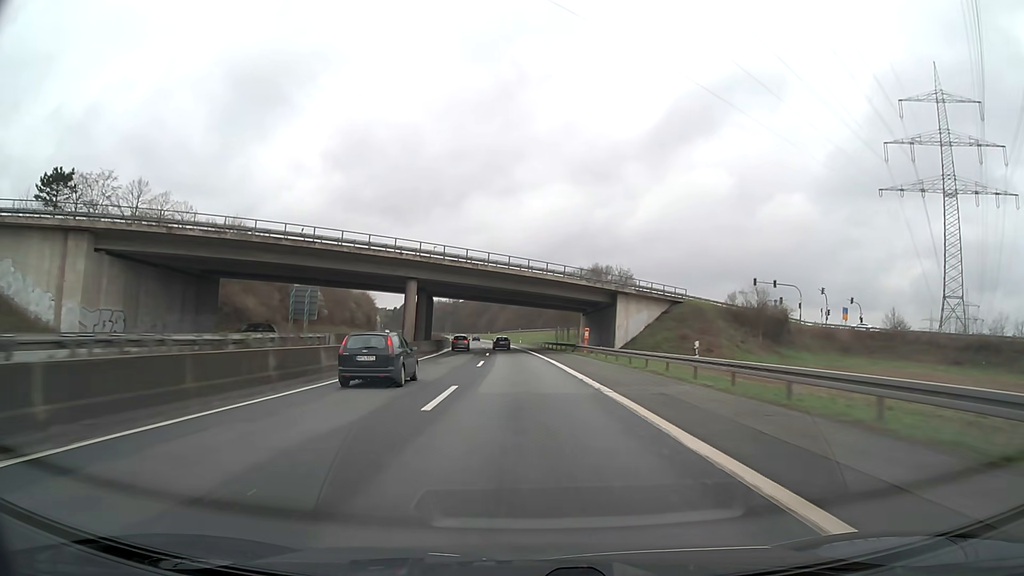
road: motorway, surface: asphalt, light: Day
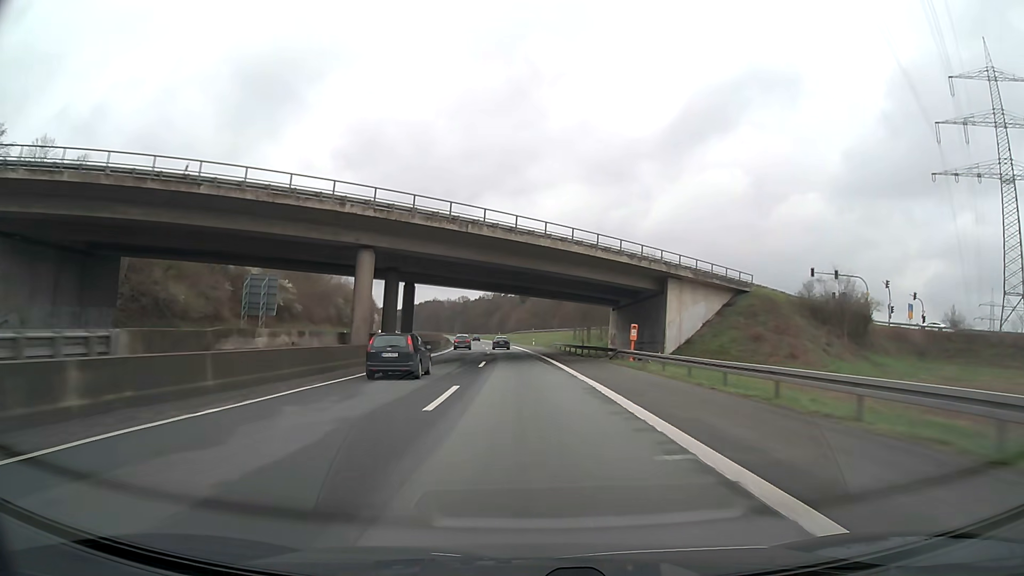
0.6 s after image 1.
(-0.2, +19.3) m; -1°
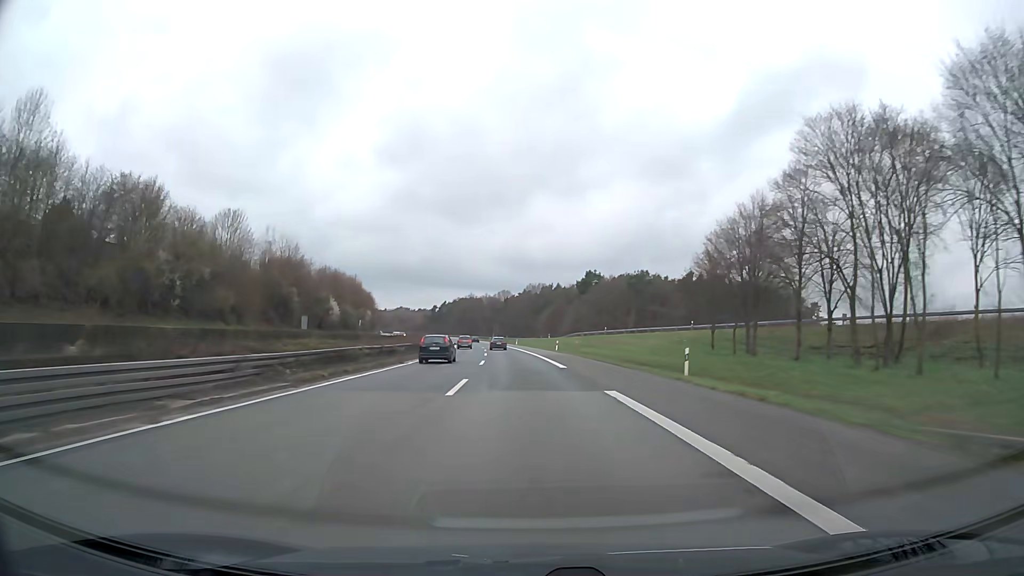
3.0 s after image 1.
(-2.6, +77.0) m; -4°
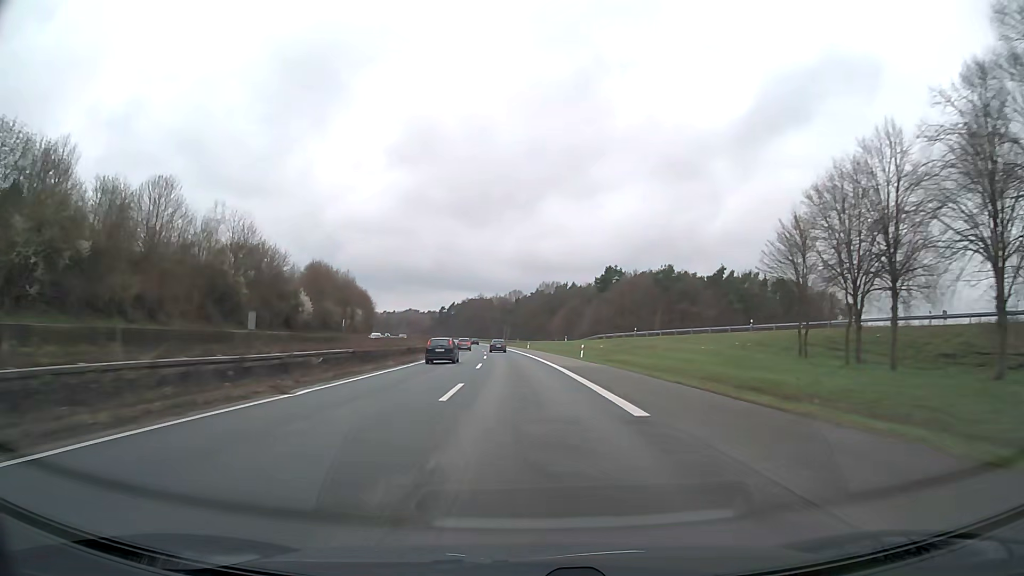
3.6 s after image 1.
(-0.2, +19.3) m; -1°
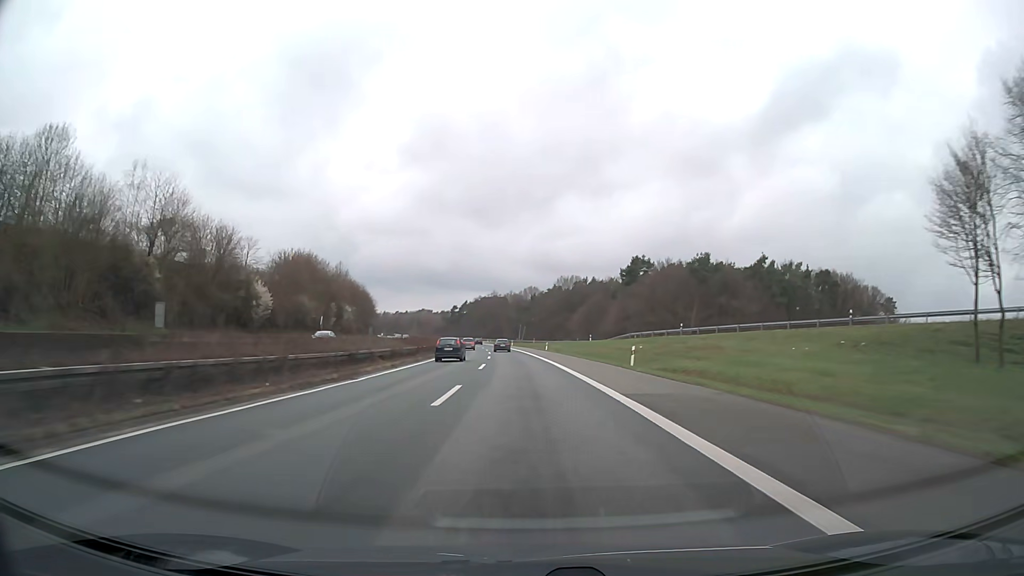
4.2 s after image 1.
(-0.2, +19.3) m; -1°
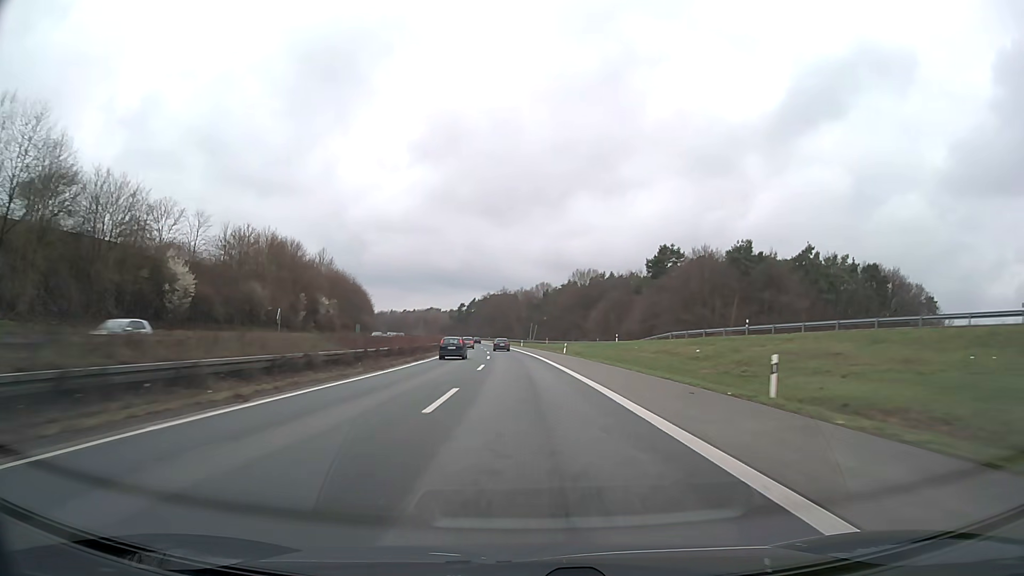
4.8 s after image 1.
(-0.2, +19.4) m; -1°
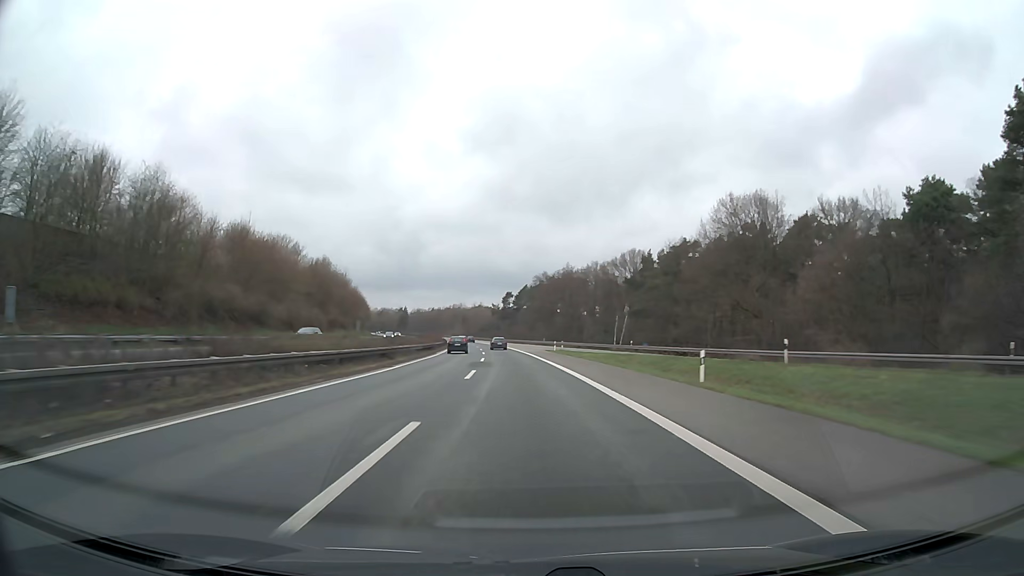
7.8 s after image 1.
(-4.8, +97.7) m; -5°
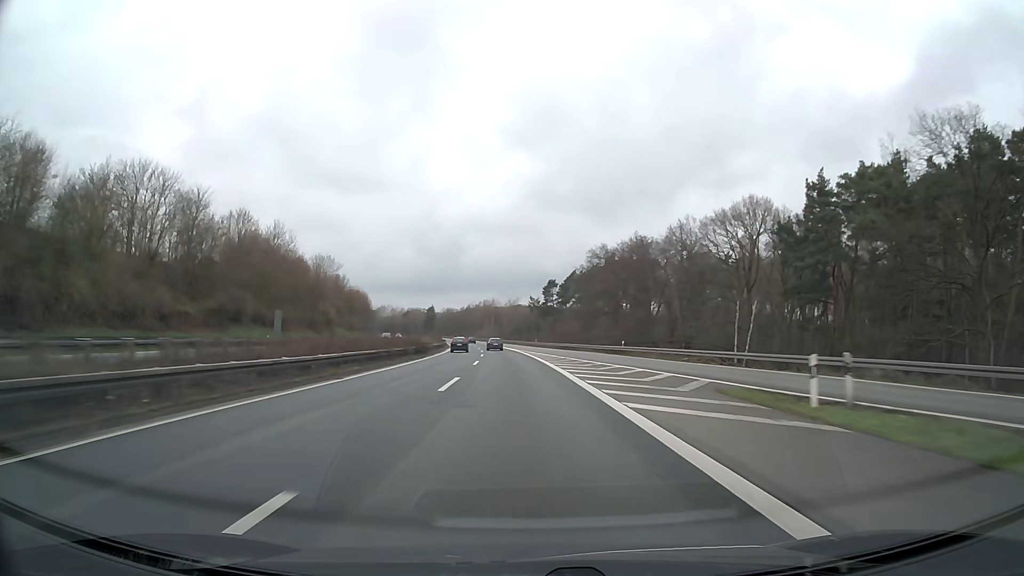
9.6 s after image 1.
(-1.6, +59.3) m; -3°
(0, +10) (0, +20) (-1, +30) (-1, +40) (-2, +50) (-2, +60) (-3, +70) (-4, +80) (-5, +90) (-6, +100) m
